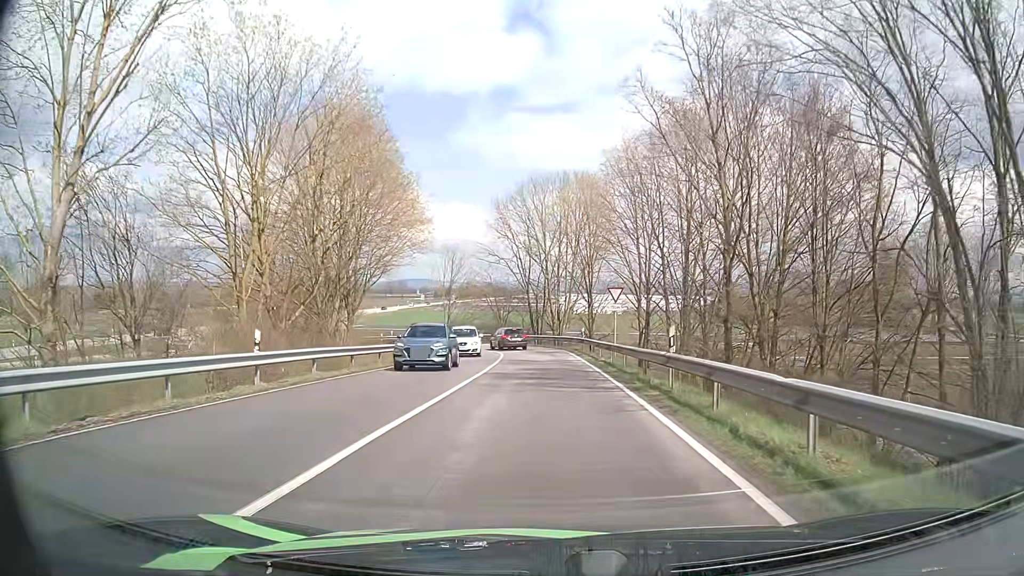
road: primary_link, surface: asphalt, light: Day
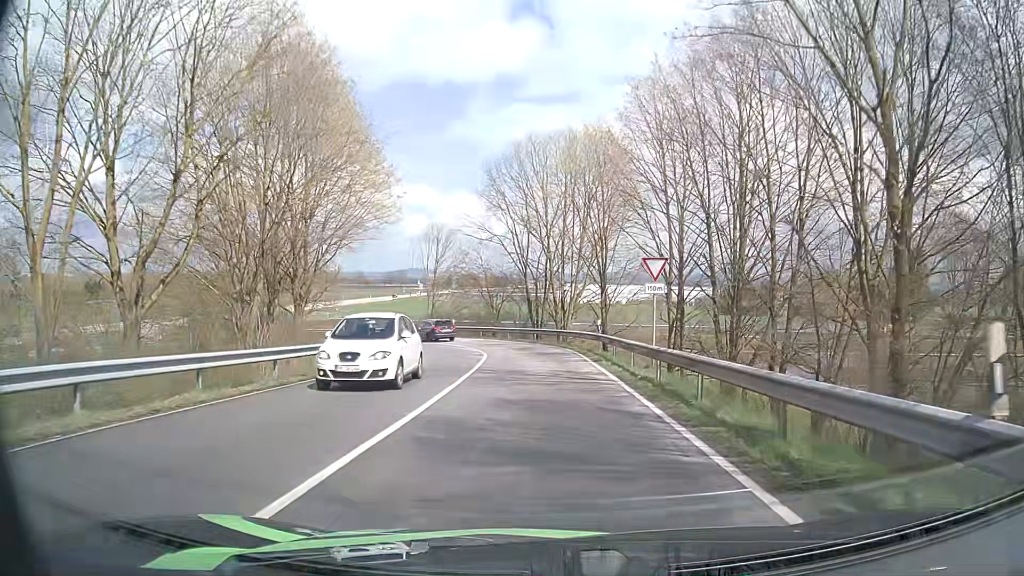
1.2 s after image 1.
(0.0, +11.0) m; -1°
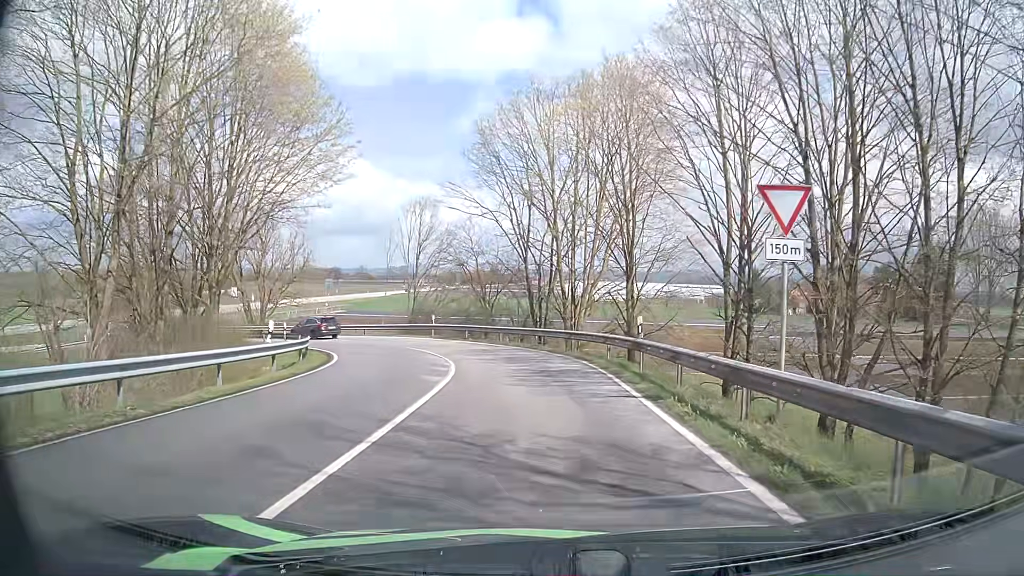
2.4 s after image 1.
(+0.1, +10.9) m; +1°
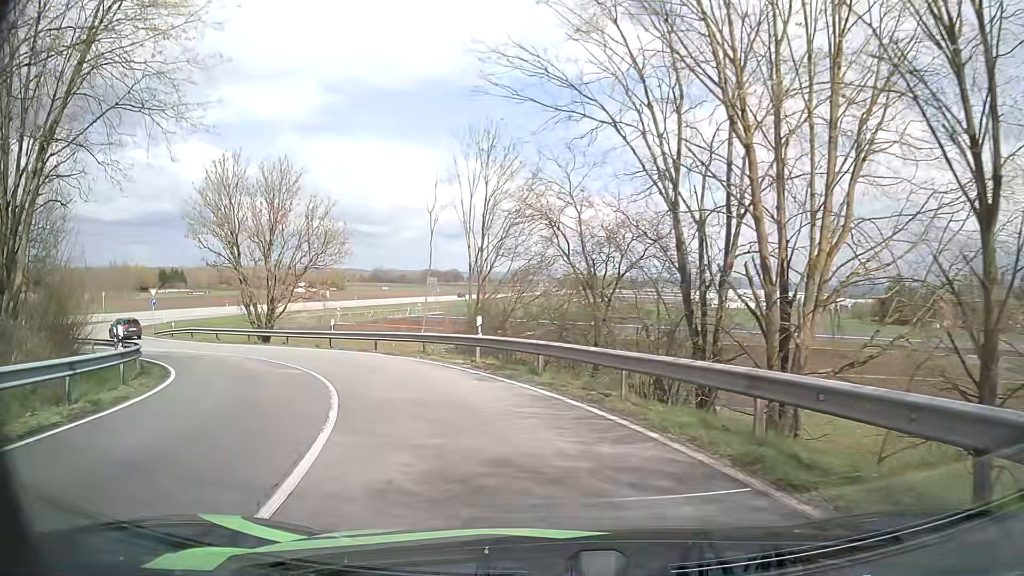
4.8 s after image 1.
(-1.2, +20.9) m; -10°
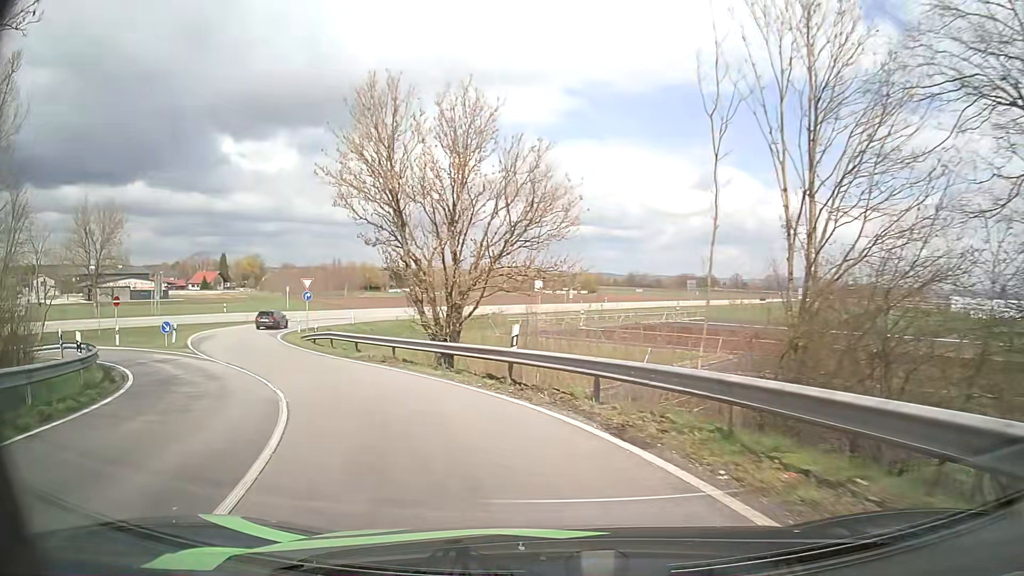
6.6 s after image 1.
(-2.7, +14.9) m; -21°
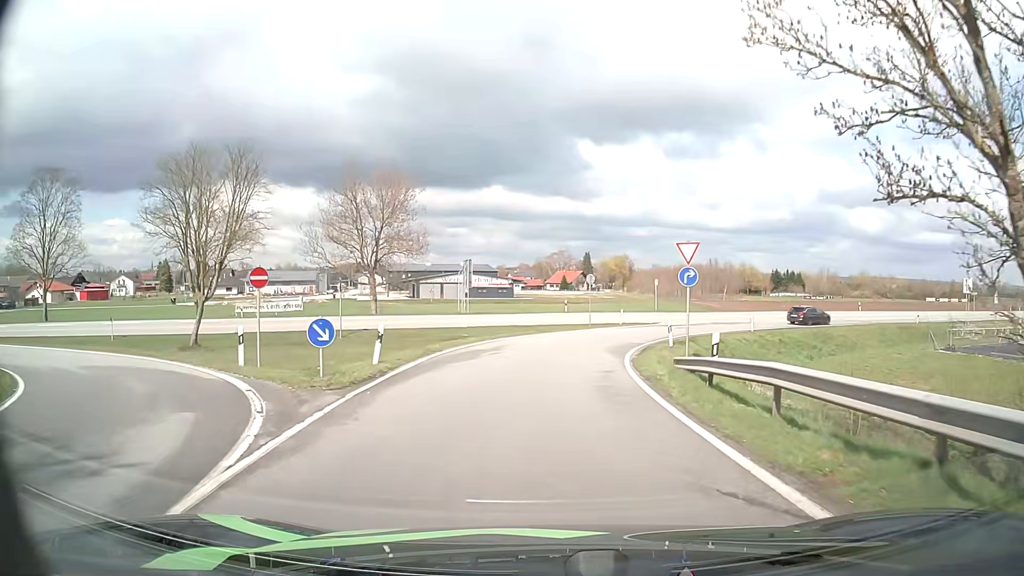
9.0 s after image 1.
(-6.7, +19.7) m; -33°
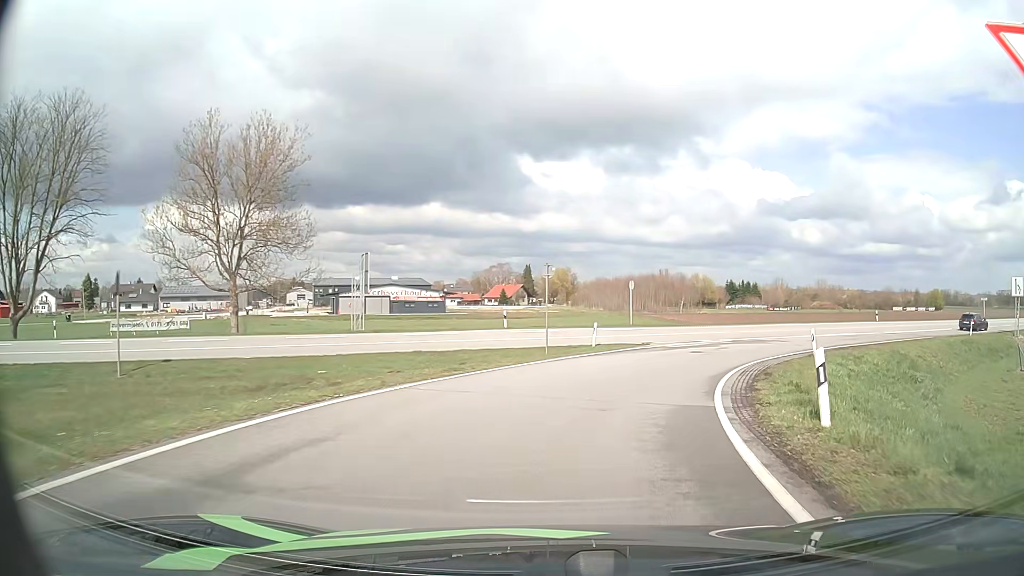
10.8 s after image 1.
(+0.3, +17.4) m; +4°
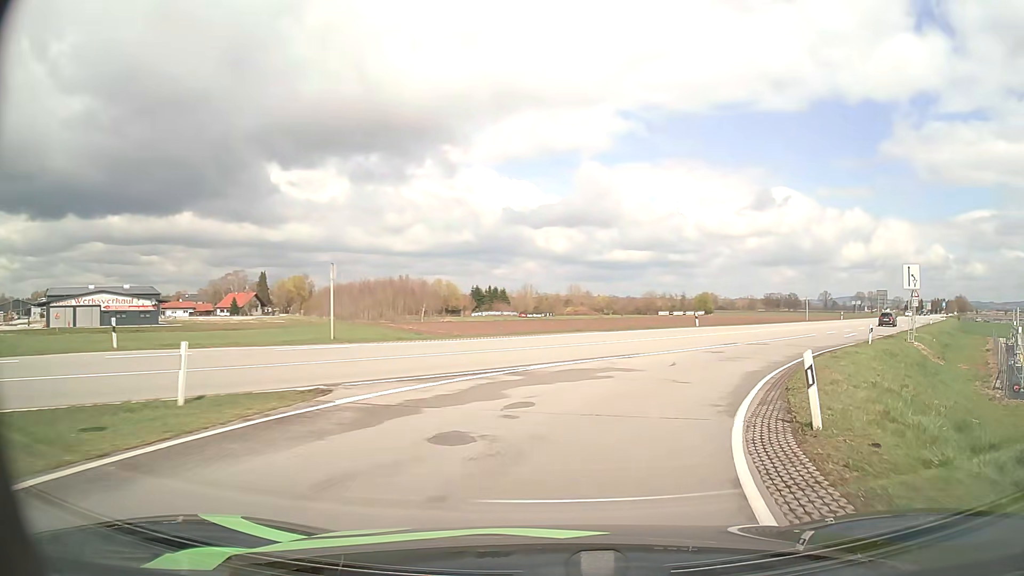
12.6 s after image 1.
(+3.1, +17.7) m; +22°
(+1, +10) (+4, +19) (+9, +28) (+15, +36) (+21, +44) (+27, +52) (+33, +60) (+39, +68) (+45, +76) (+51, +84) m
